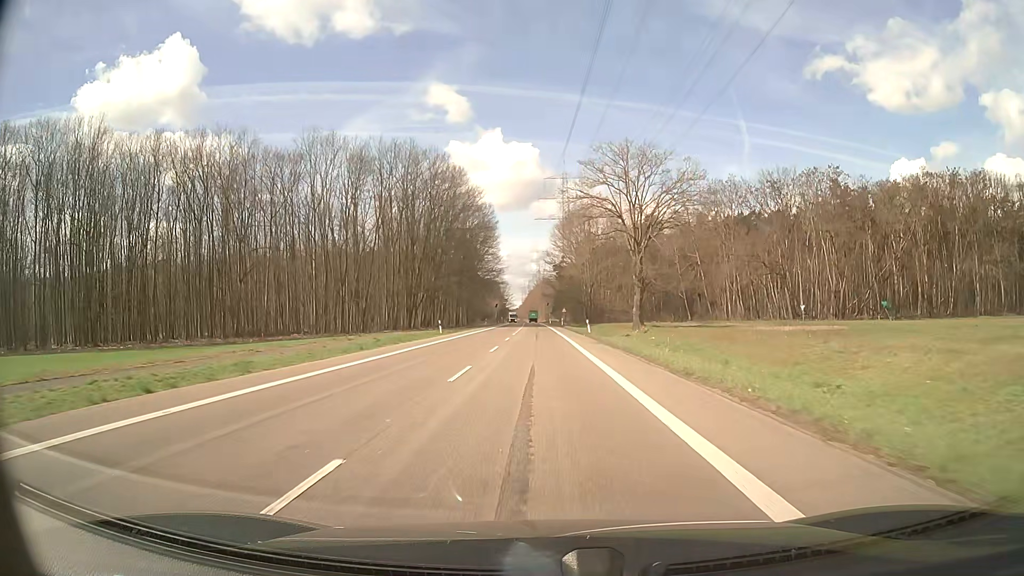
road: secondary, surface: asphalt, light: Day
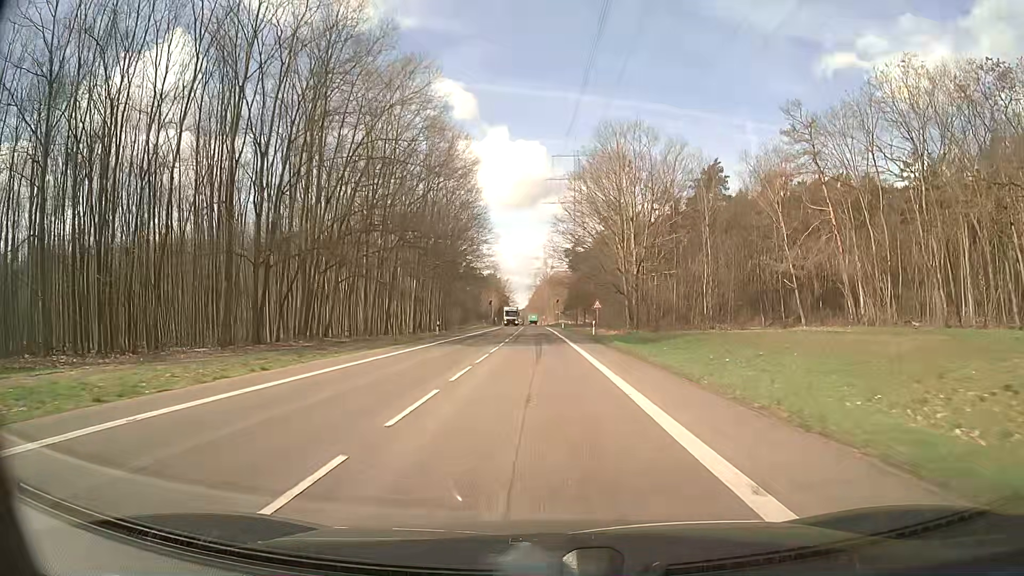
(-0.1, +52.9) m; 0°
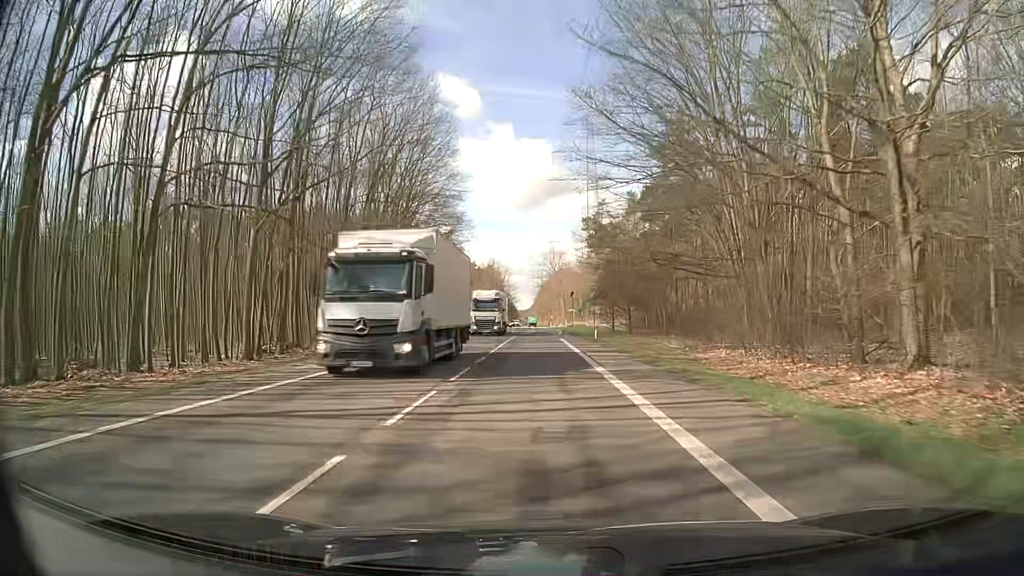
(-0.4, +53.1) m; -1°
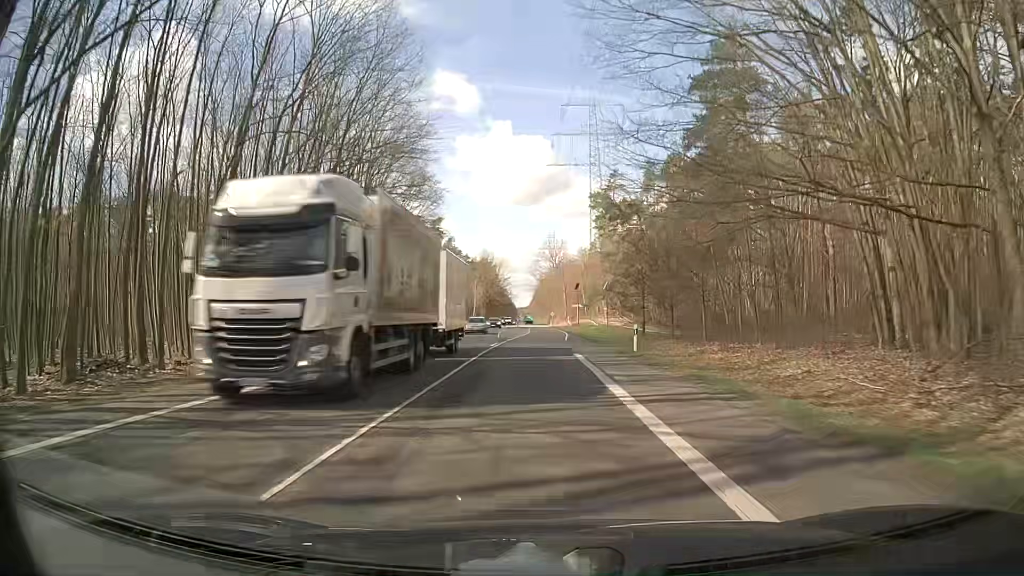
(0.0, +21.3) m; 0°
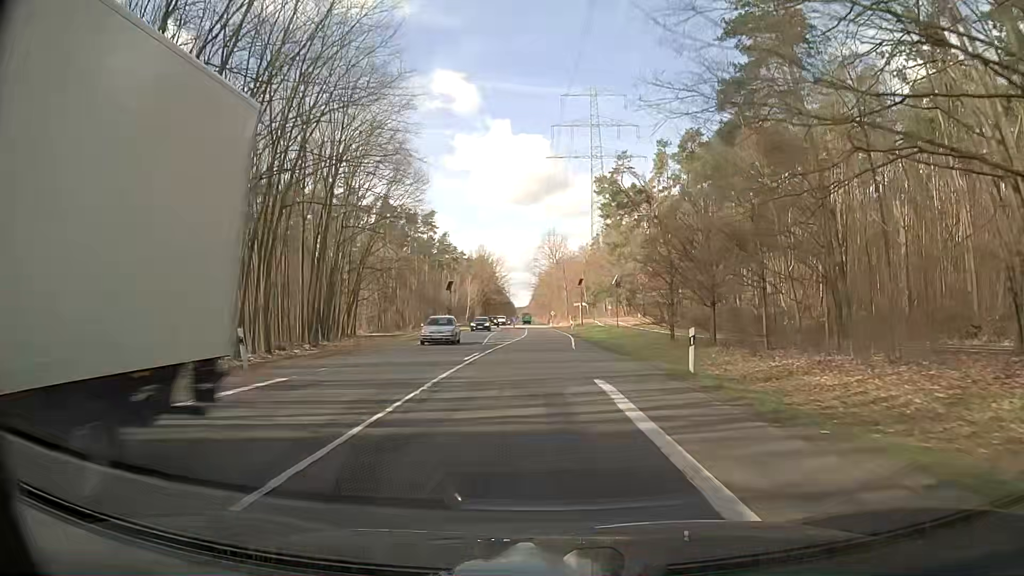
(0.0, +10.6) m; 0°
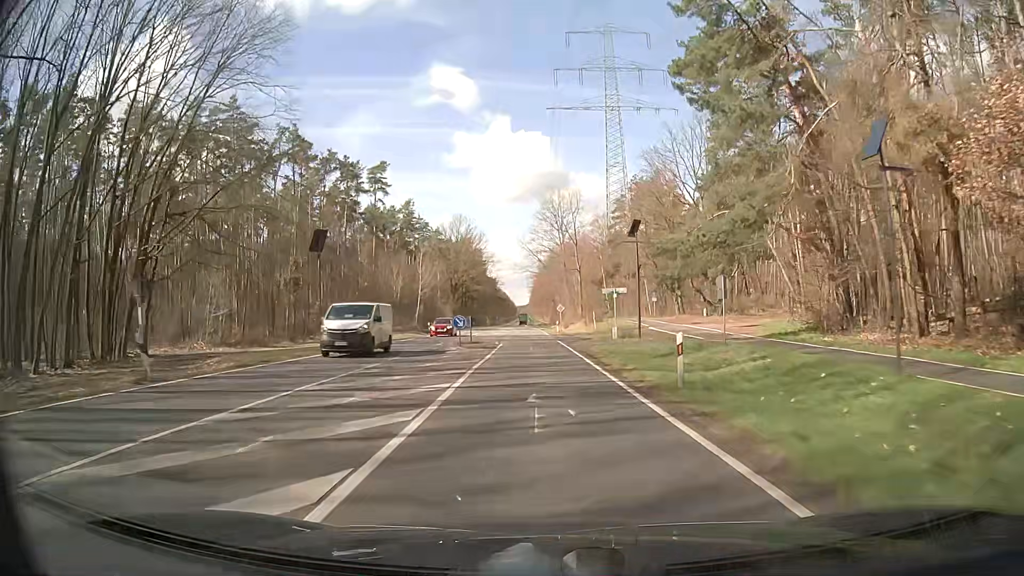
(+0.4, +53.2) m; 0°
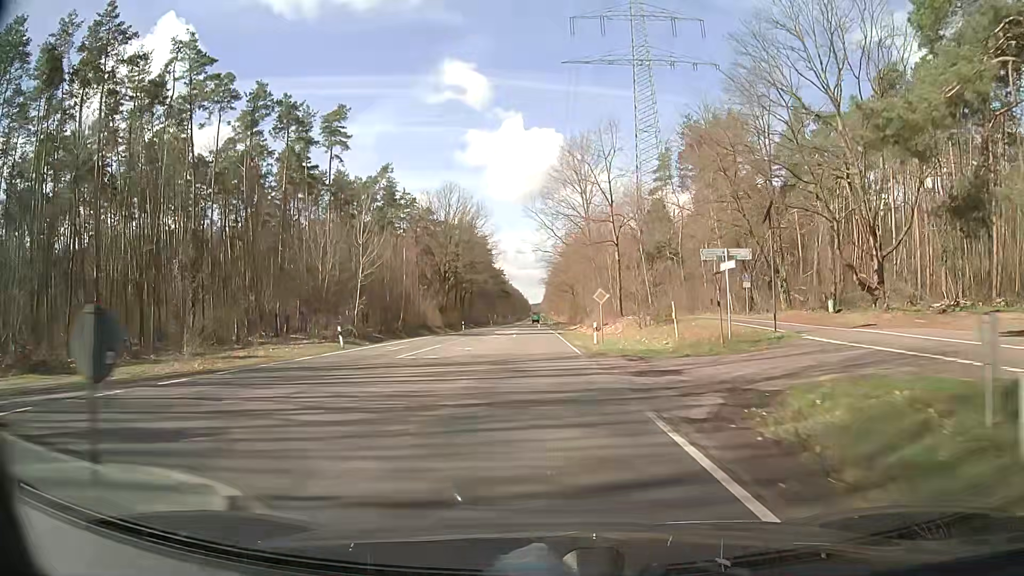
(-0.1, +31.9) m; -1°
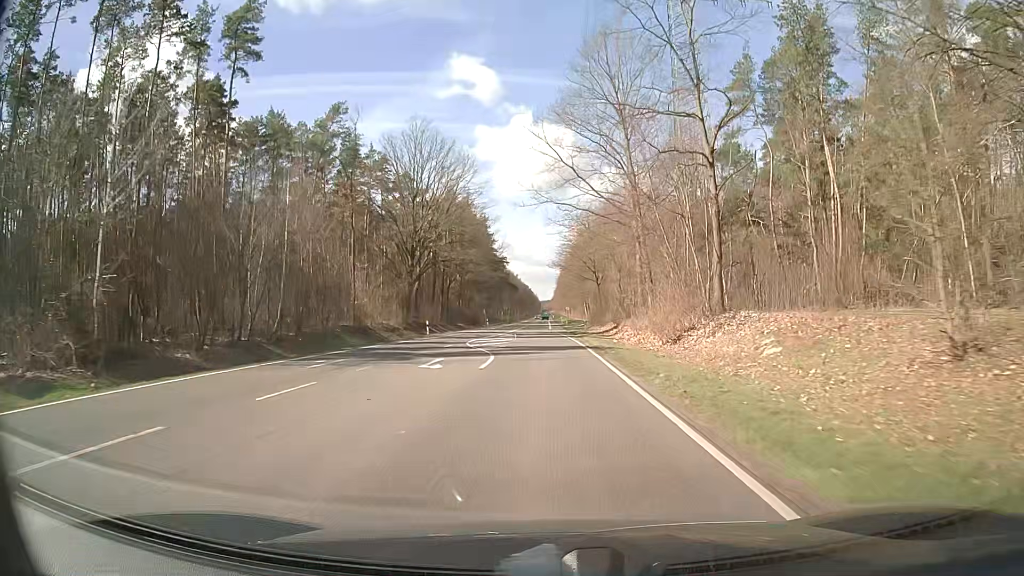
(-0.2, +31.9) m; -1°
(0, +10) (0, +20) (0, +30) (0, +40) (0, +50) (0, +60) (0, +70) (0, +80) (0, +90) (0, +100) m
